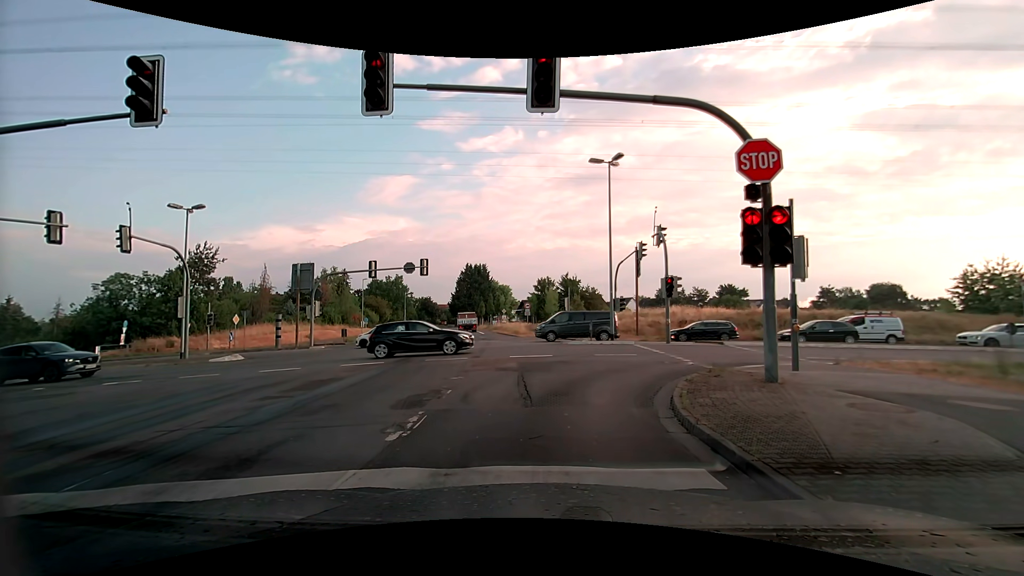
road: tertiary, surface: asphalt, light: Day
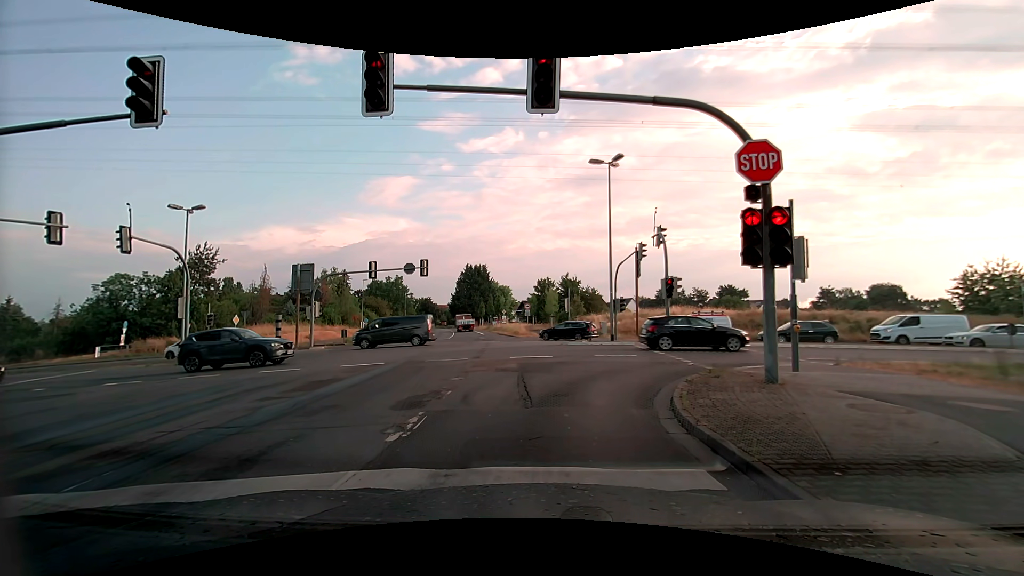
(0.0, 0.0) m; 0°
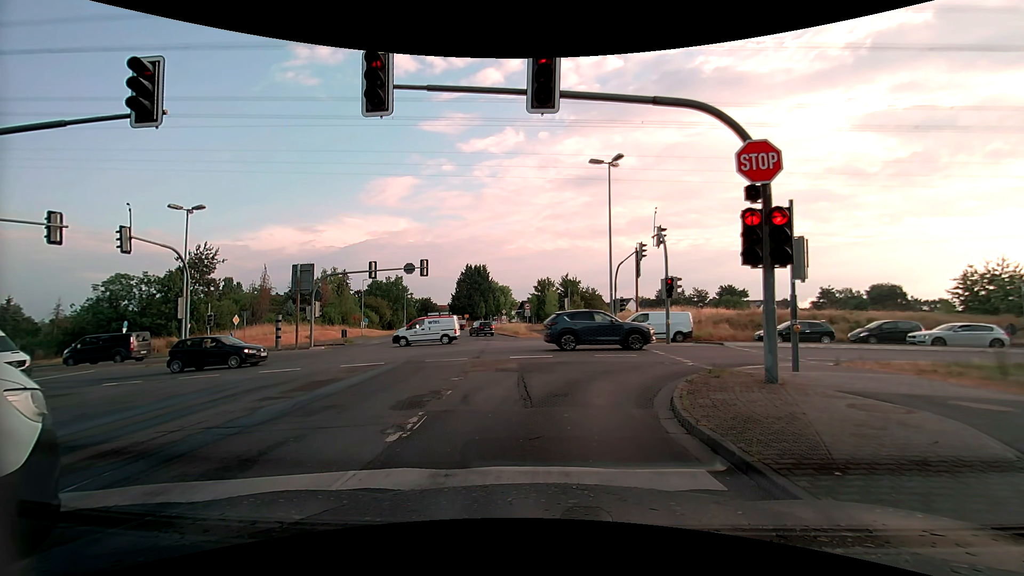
(0.0, 0.0) m; 0°
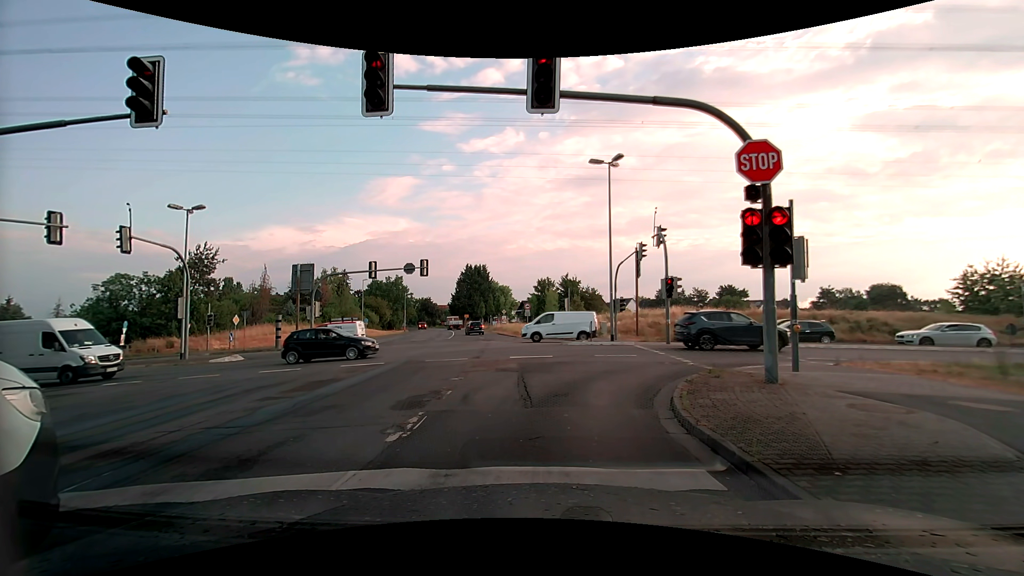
(0.0, 0.0) m; 0°
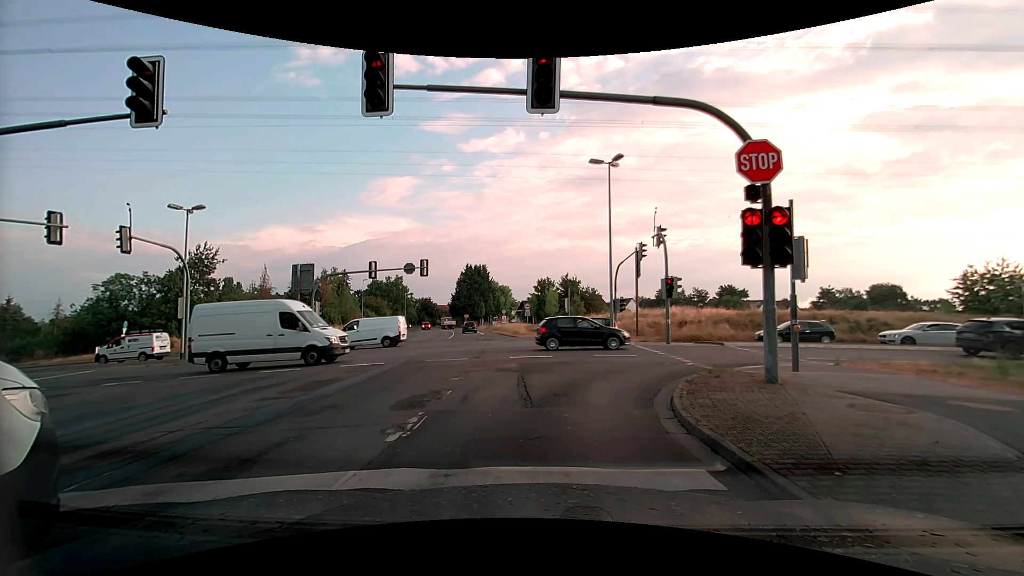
(0.0, 0.0) m; 0°
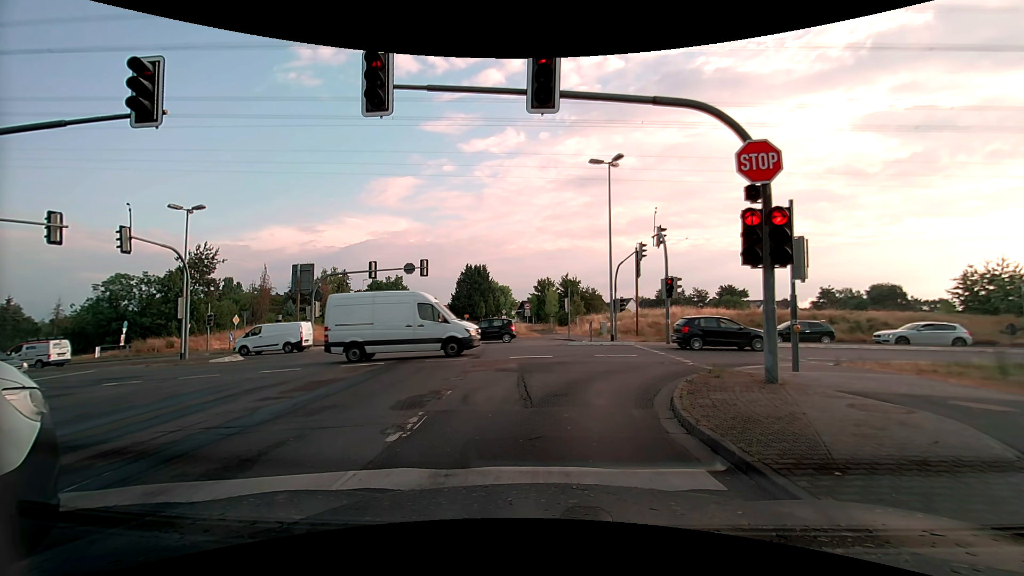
(0.0, 0.0) m; 0°
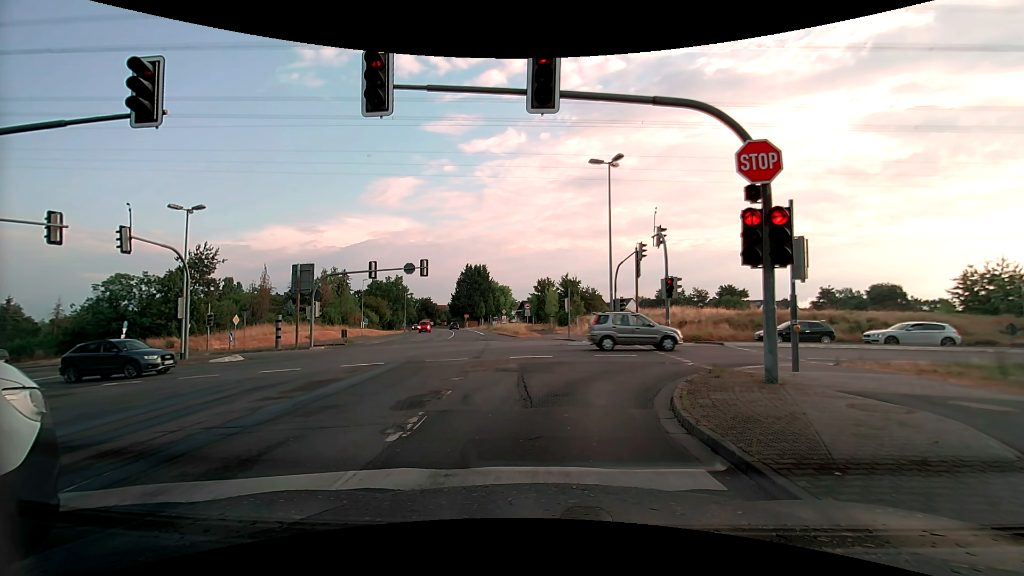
(0.0, 0.0) m; 0°
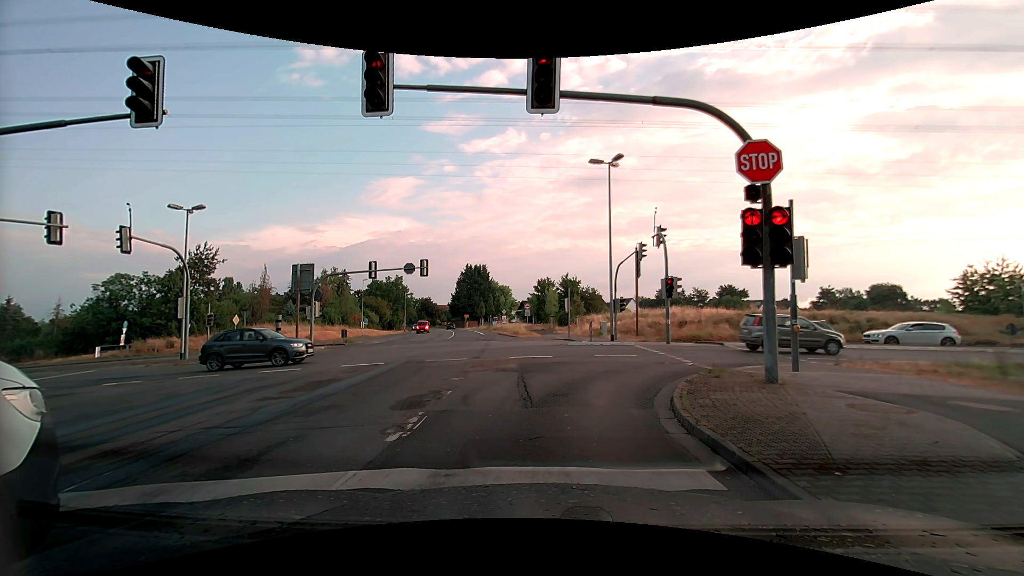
(0.0, 0.0) m; 0°
(0, +10) (+5, +19) (+13, +23) (+23, +25) (+33, +26) (+43, +26) (+53, +26) (+63, +26) (+73, +26) (+83, +26) m
